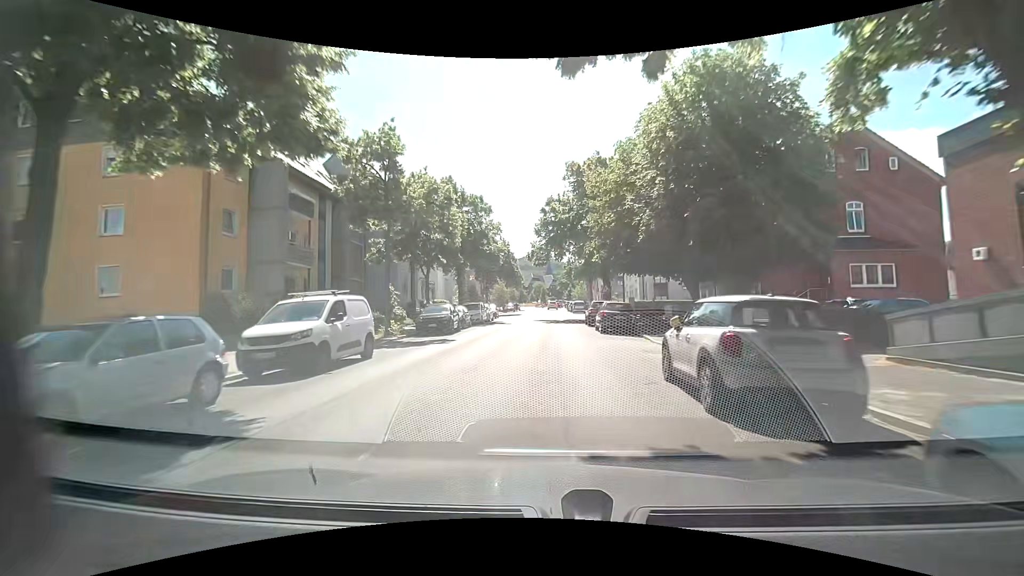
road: unclassified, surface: asphalt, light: Day
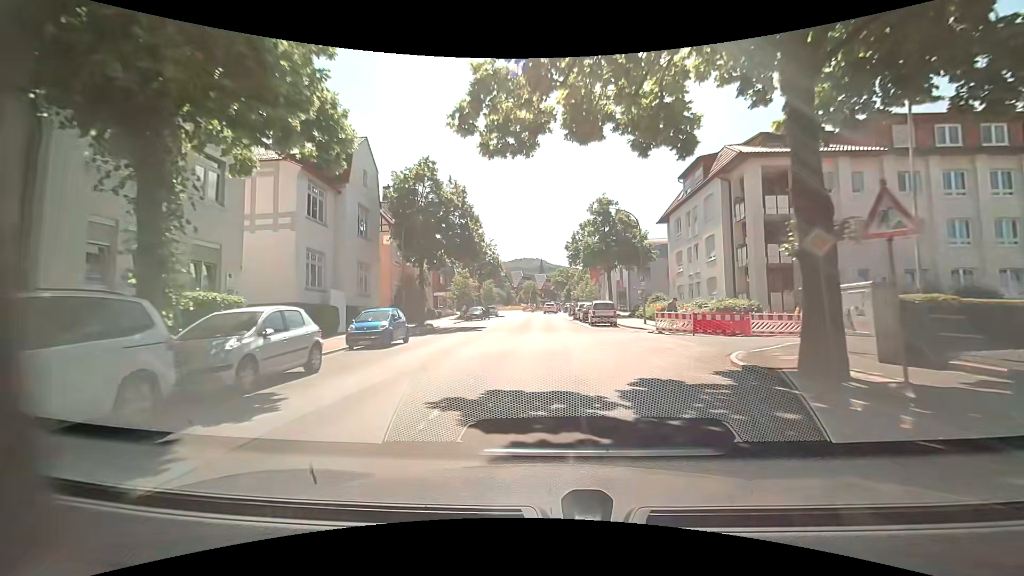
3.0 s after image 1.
(-0.3, +34.4) m; 0°
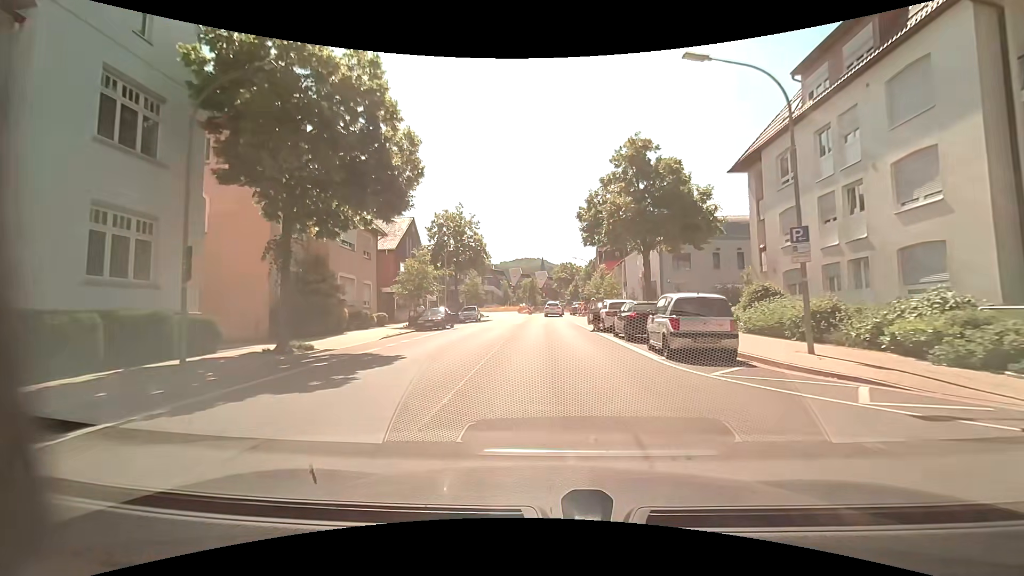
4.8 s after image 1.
(+0.1, +19.7) m; 0°
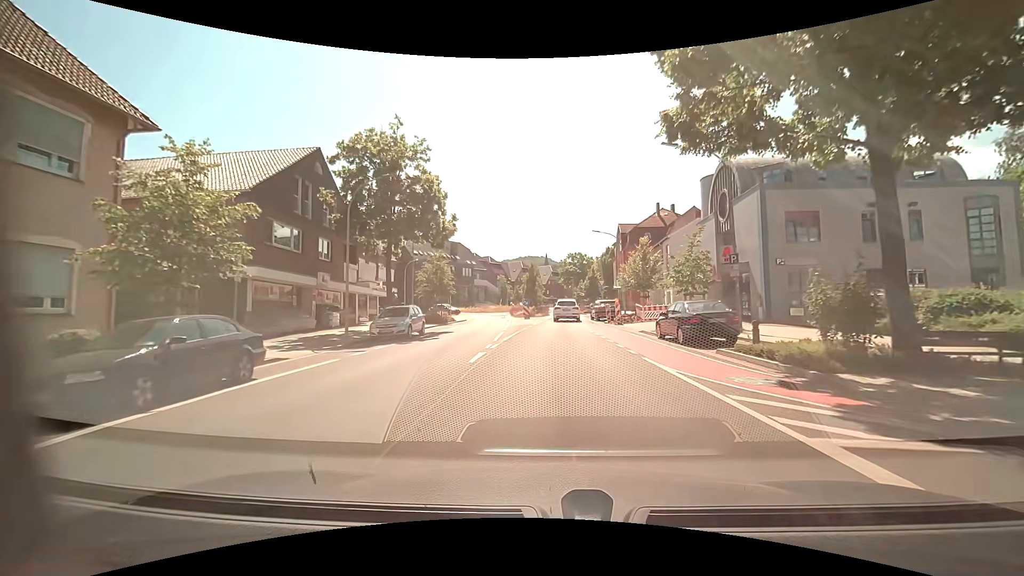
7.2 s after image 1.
(-0.1, +23.9) m; 0°
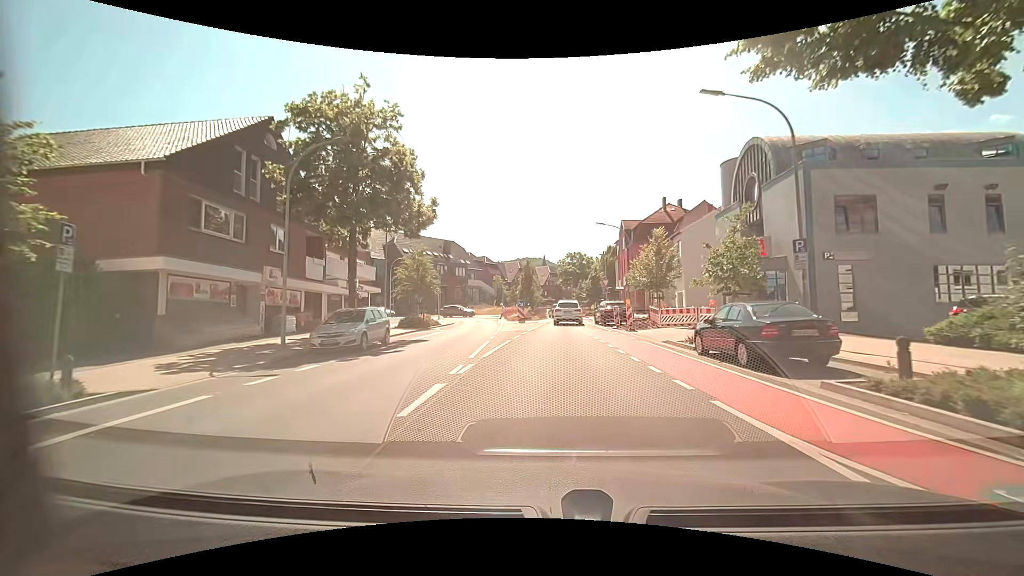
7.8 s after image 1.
(0.0, +5.1) m; 0°
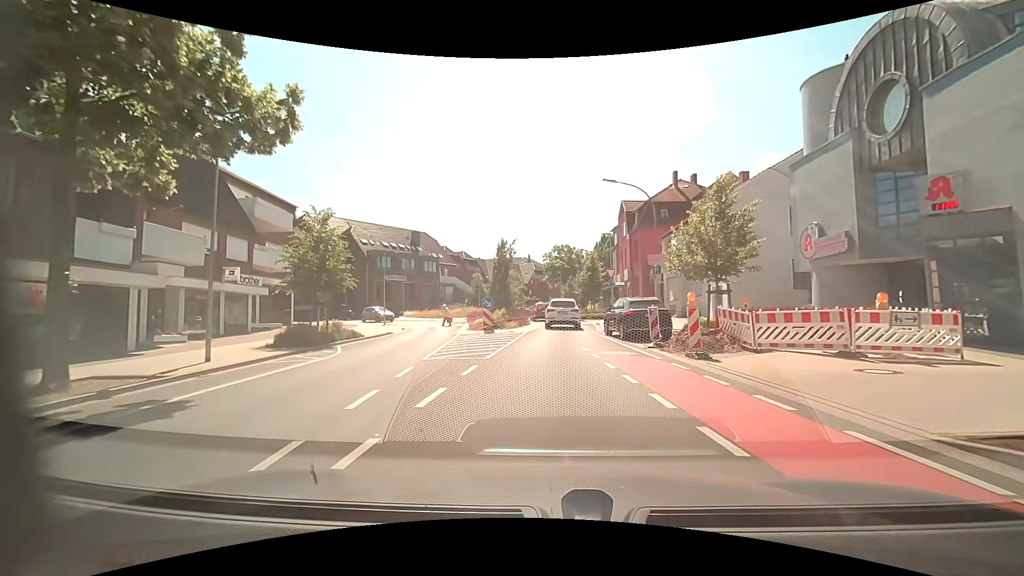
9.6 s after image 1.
(+0.2, +13.4) m; +2°
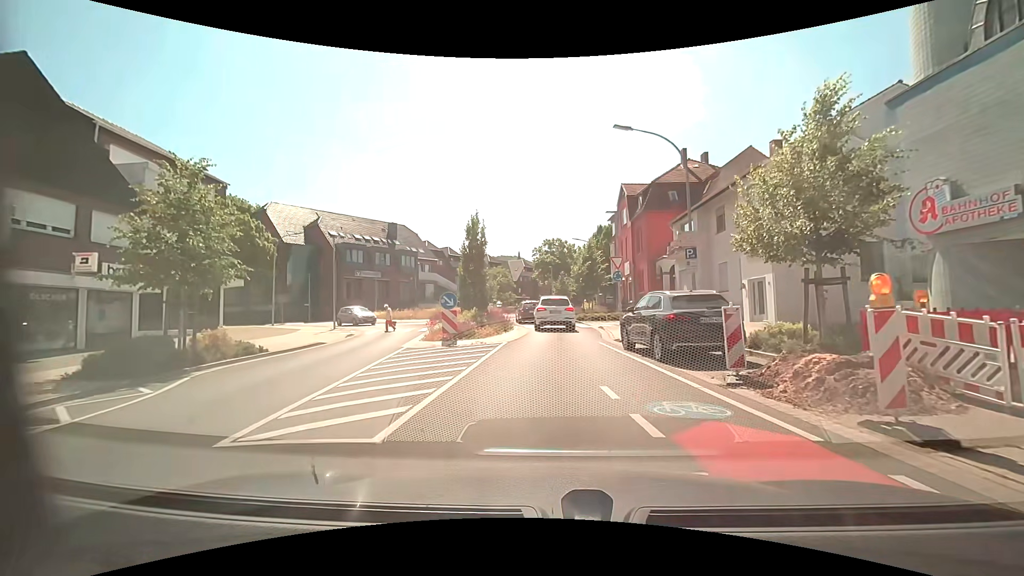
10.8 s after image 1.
(+0.1, +7.5) m; +1°
